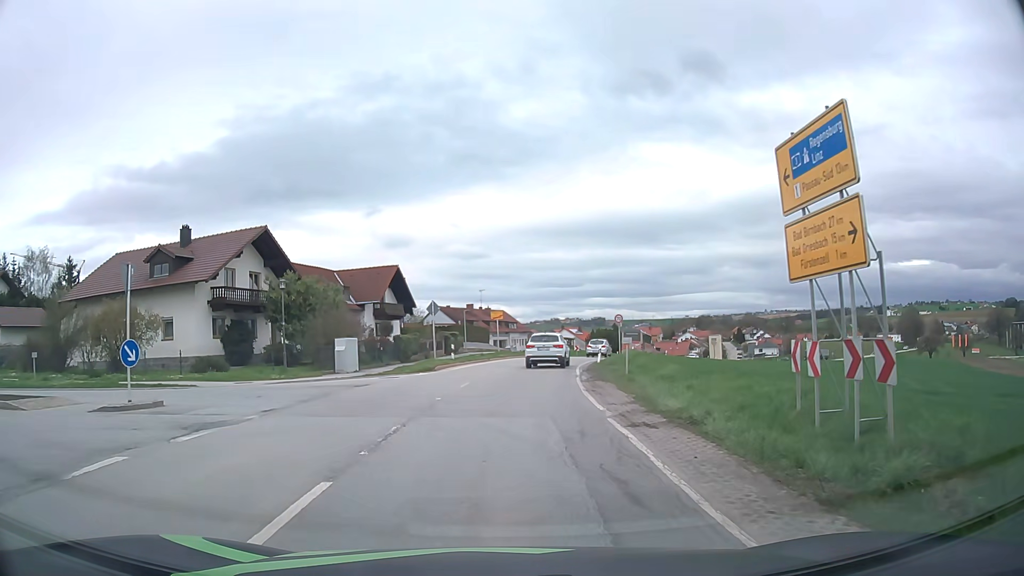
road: secondary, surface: asphalt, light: Day
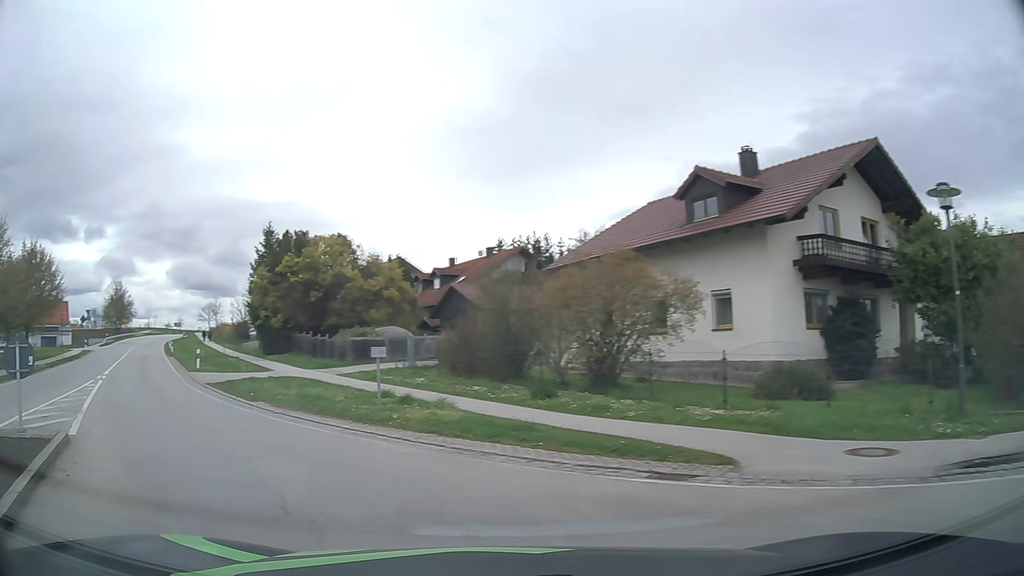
(-5.2, +15.5) m; -52°
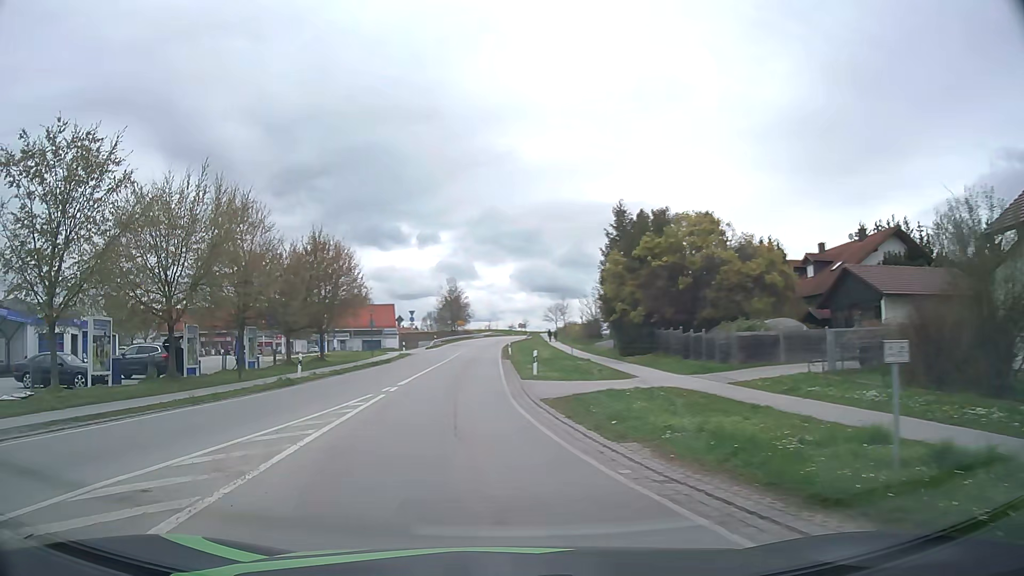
(-2.3, +7.7) m; -31°
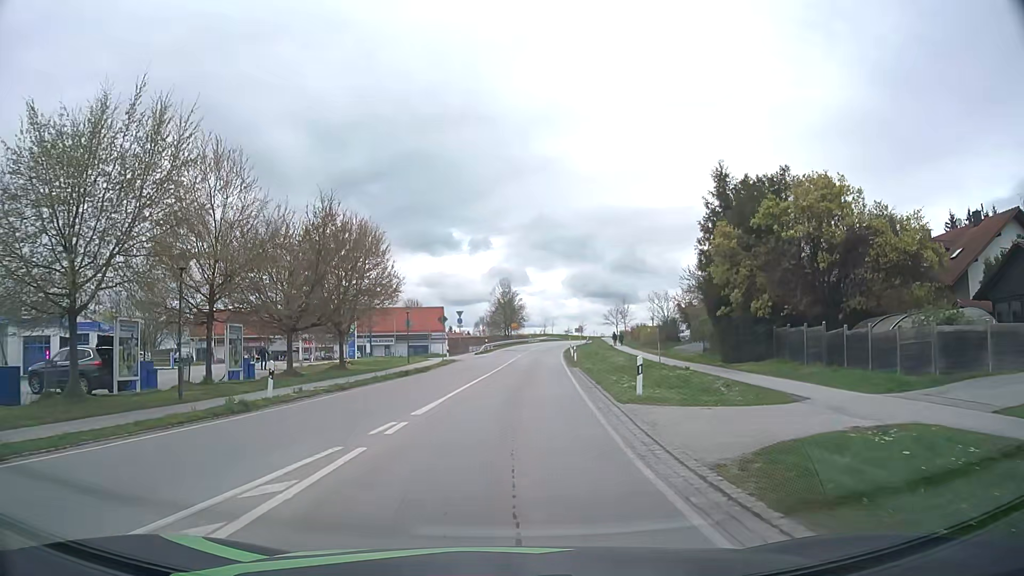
(-0.7, +10.3) m; -5°
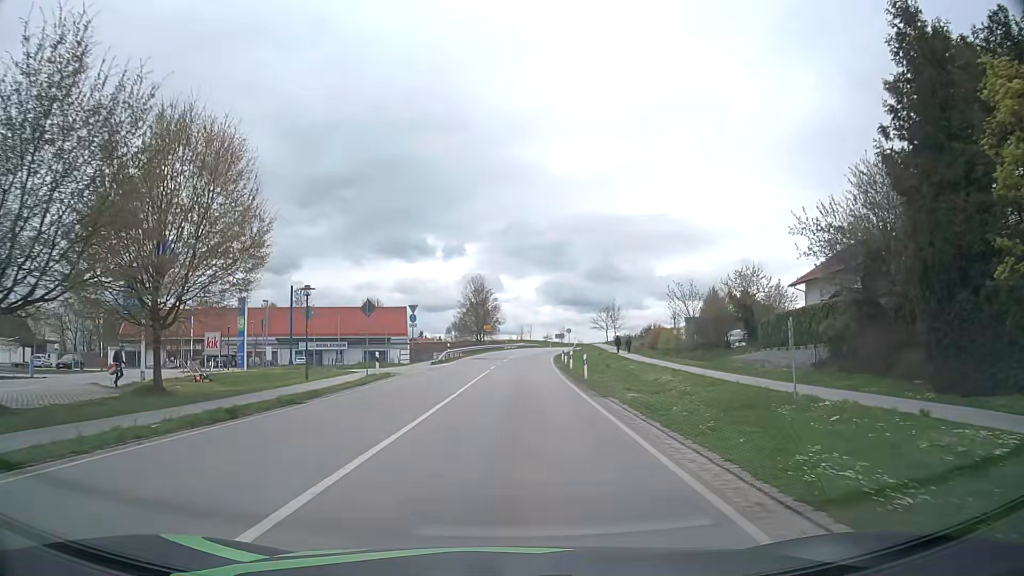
(+0.3, +19.5) m; +2°
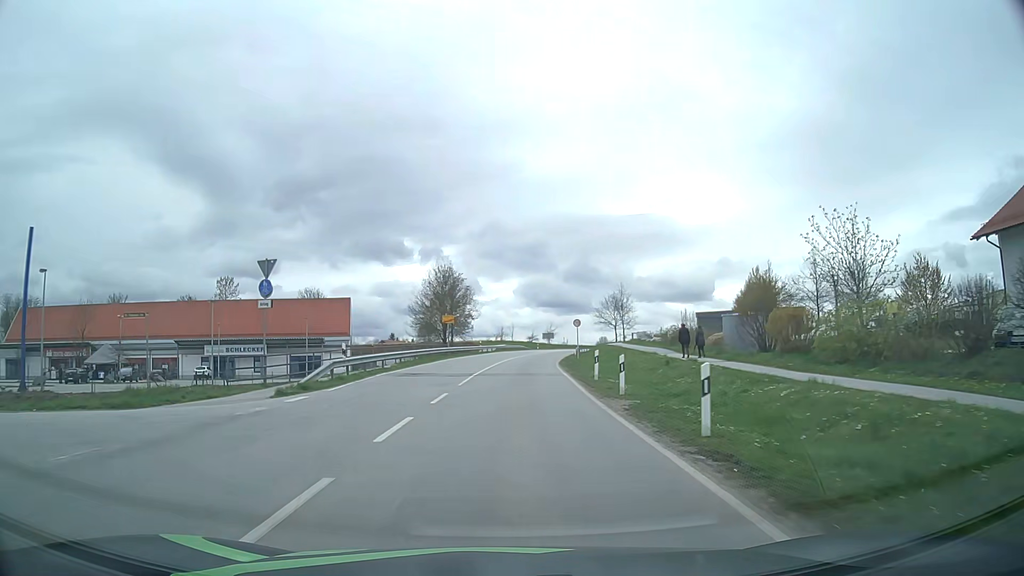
(+0.7, +30.3) m; +2°
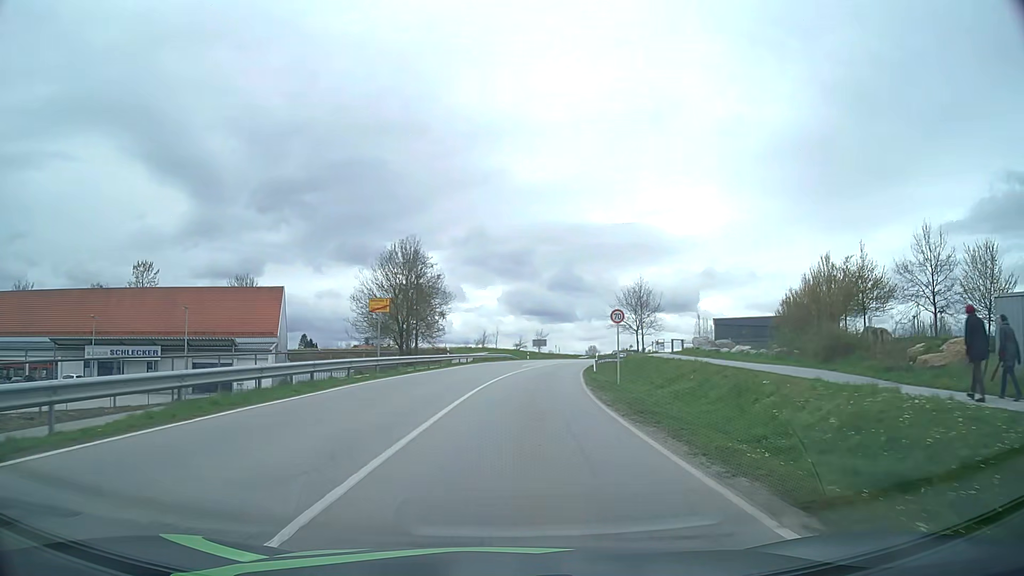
(+0.2, +24.0) m; +2°
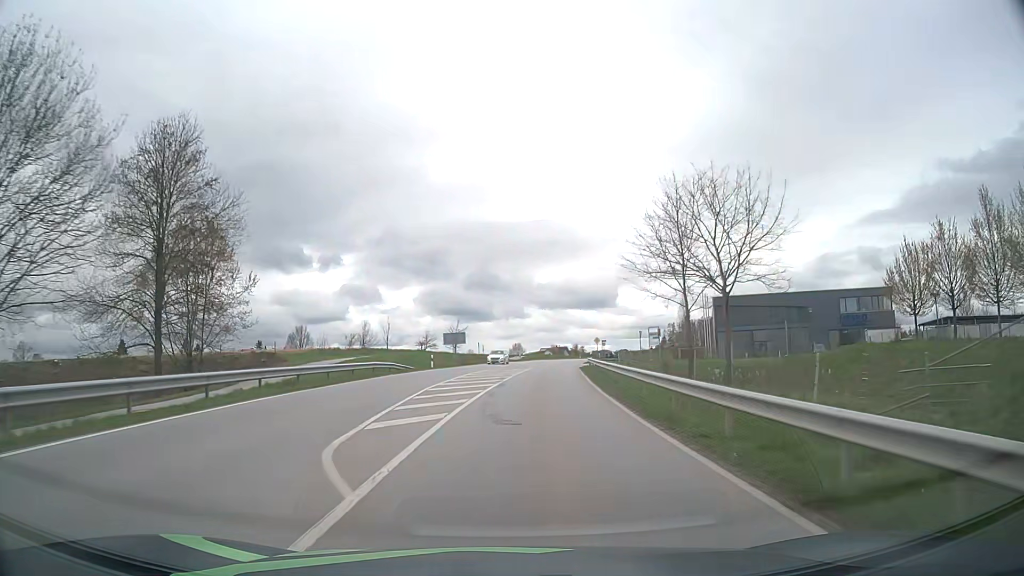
(+2.4, +44.2) m; +7°
(0, +10) (0, +20) (+1, +30) (+2, +40) (+3, +50) (+4, +60) (+5, +70) (+7, +80) (+8, +90) (+10, +99) m
